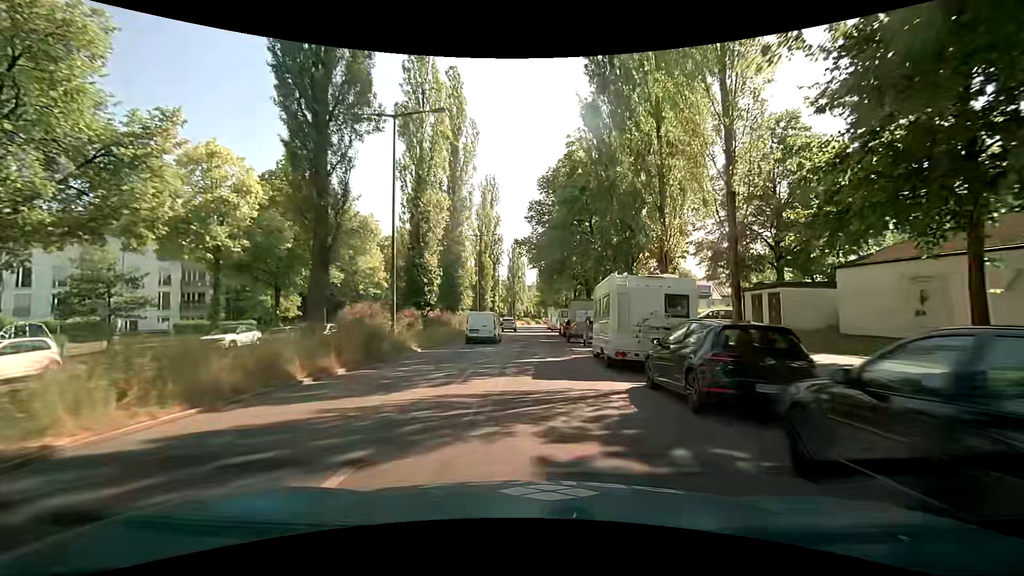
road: secondary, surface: asphalt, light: Day
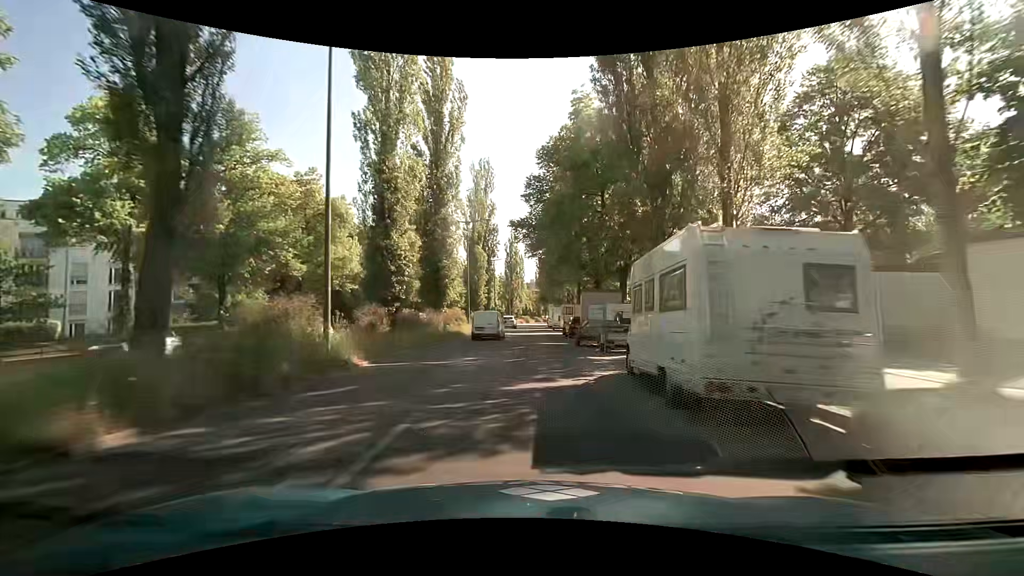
(0.0, +6.9) m; 0°
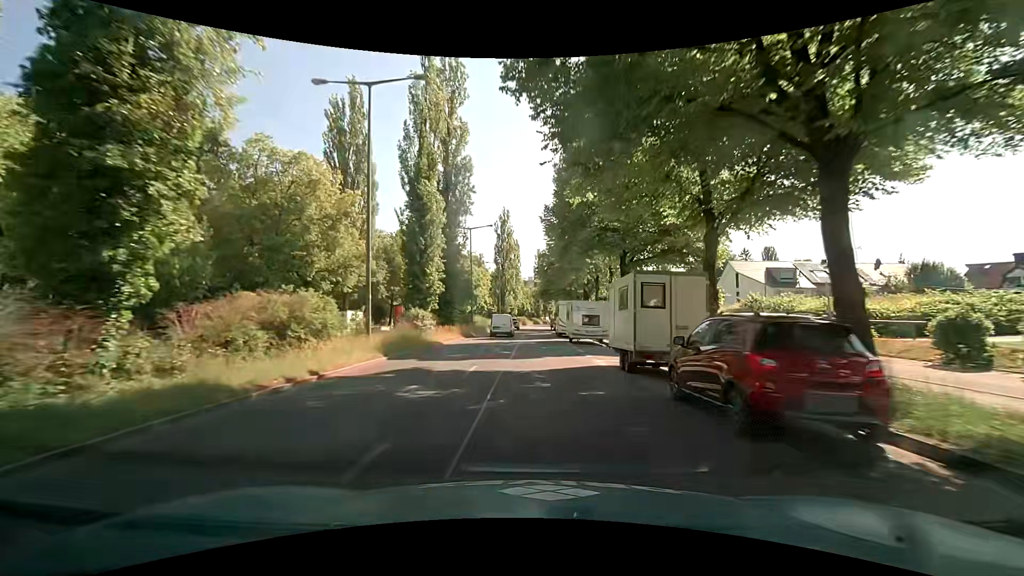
(-0.1, +28.4) m; +1°
(0, +10) (0, +20) (0, +30) (0, +40) (0, +50) (0, +60) (0, +70) (0, +80) (0, +90) (0, +100) m
